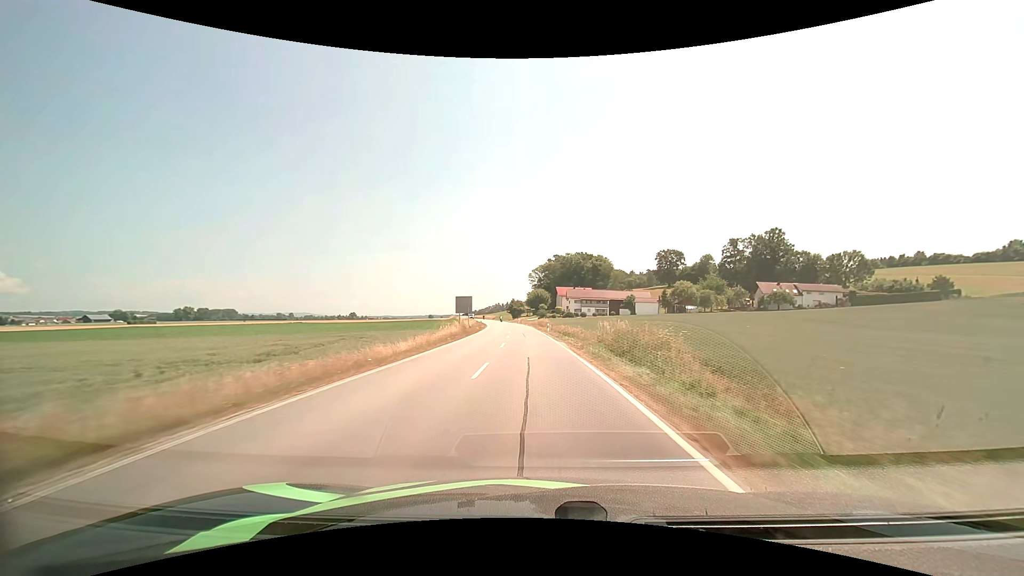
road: secondary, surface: asphalt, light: Day
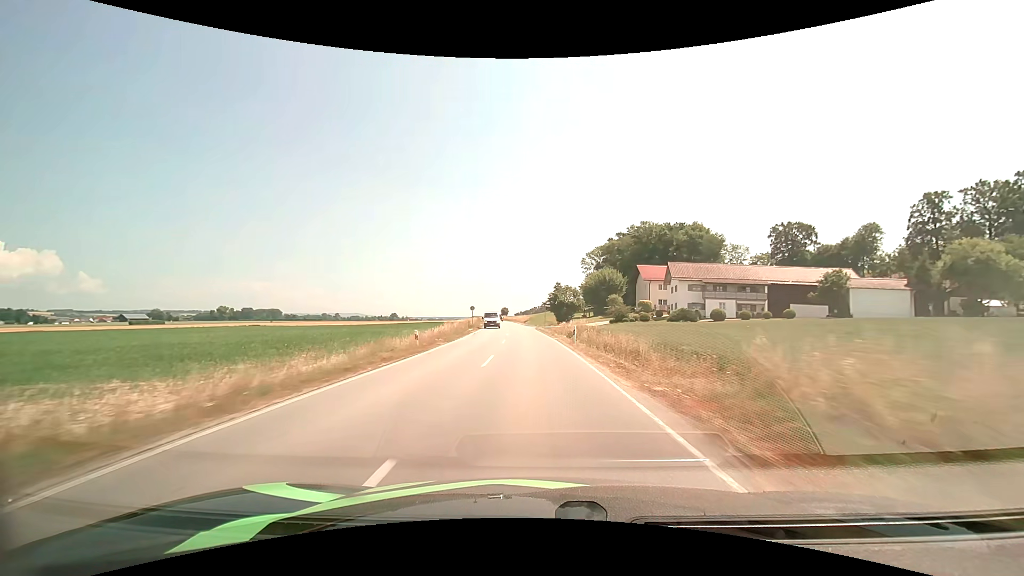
(-3.6, +77.0) m; -5°
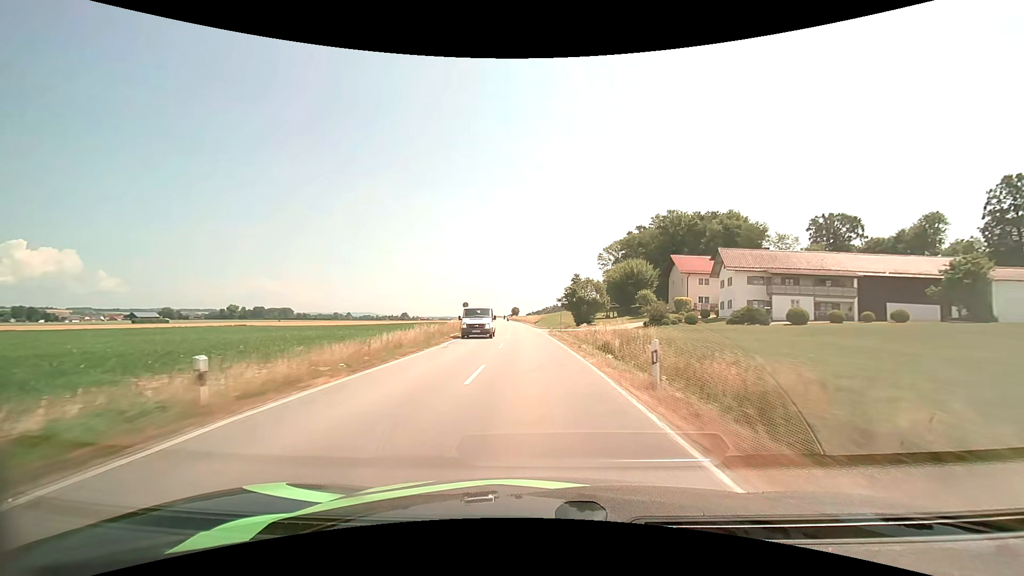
(-0.2, +16.0) m; -1°
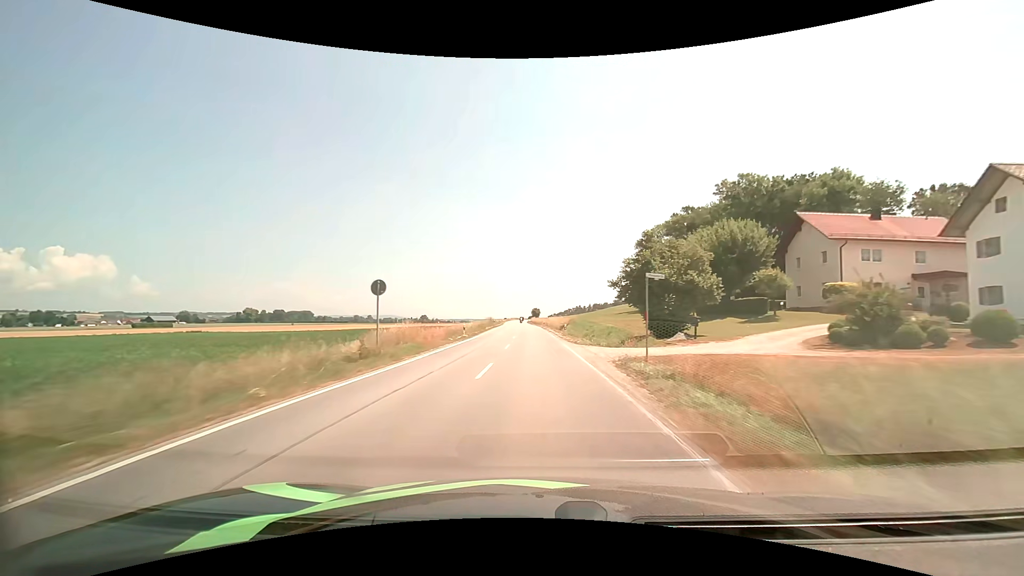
(-0.7, +32.8) m; -3°
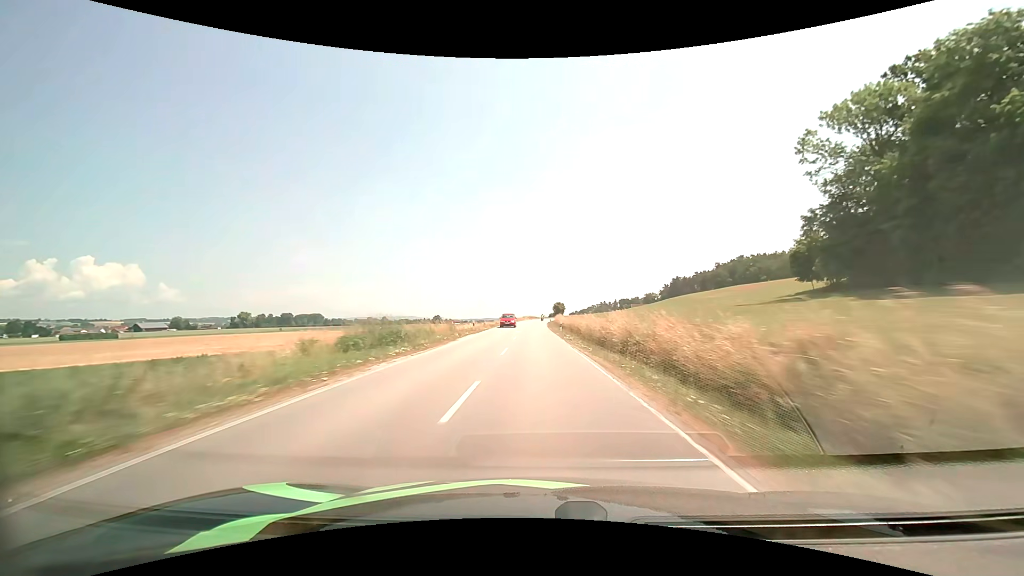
(-2.2, +84.9) m; -2°
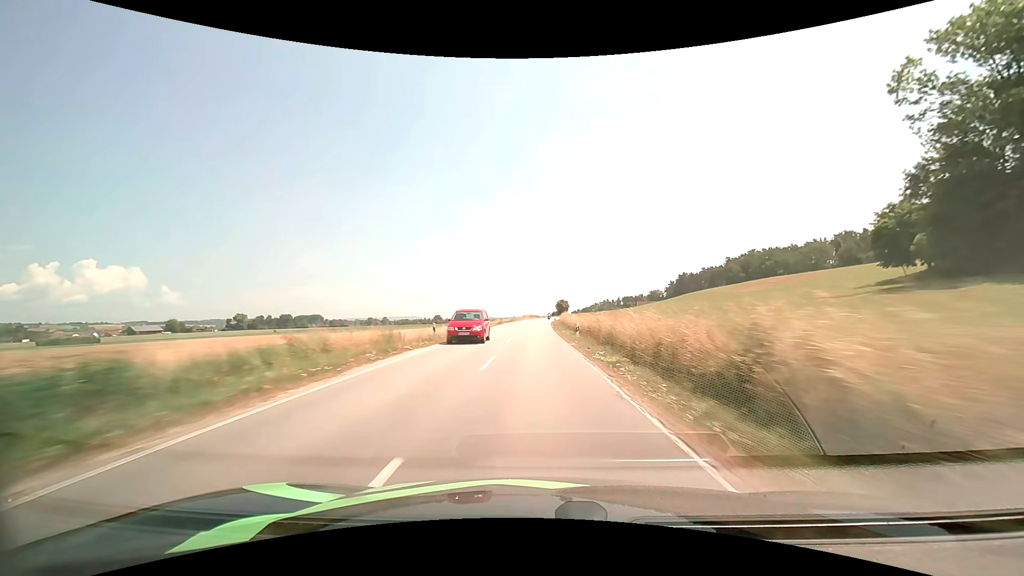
(0.0, +17.1) m; 0°
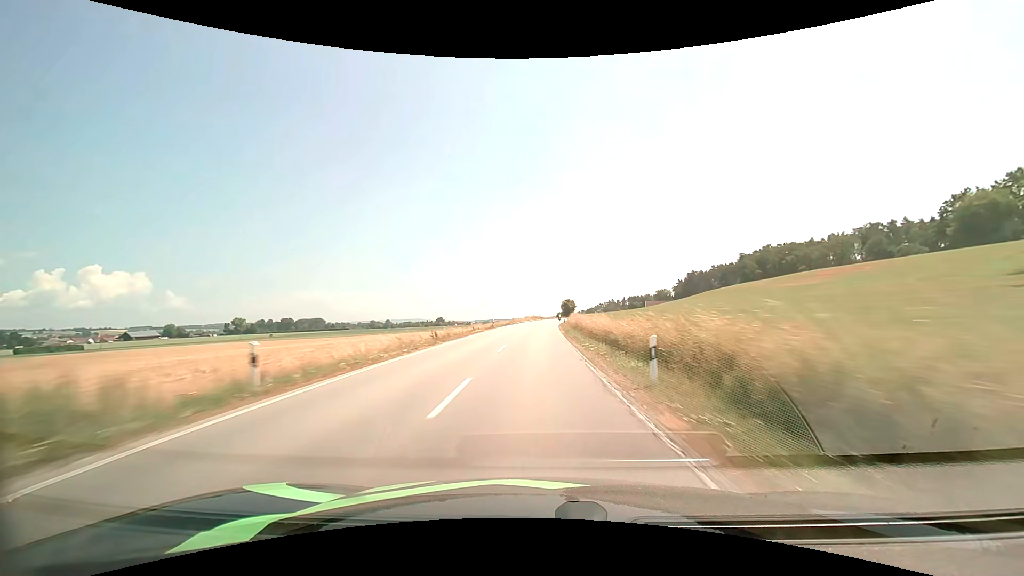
(-0.1, +17.0) m; 0°
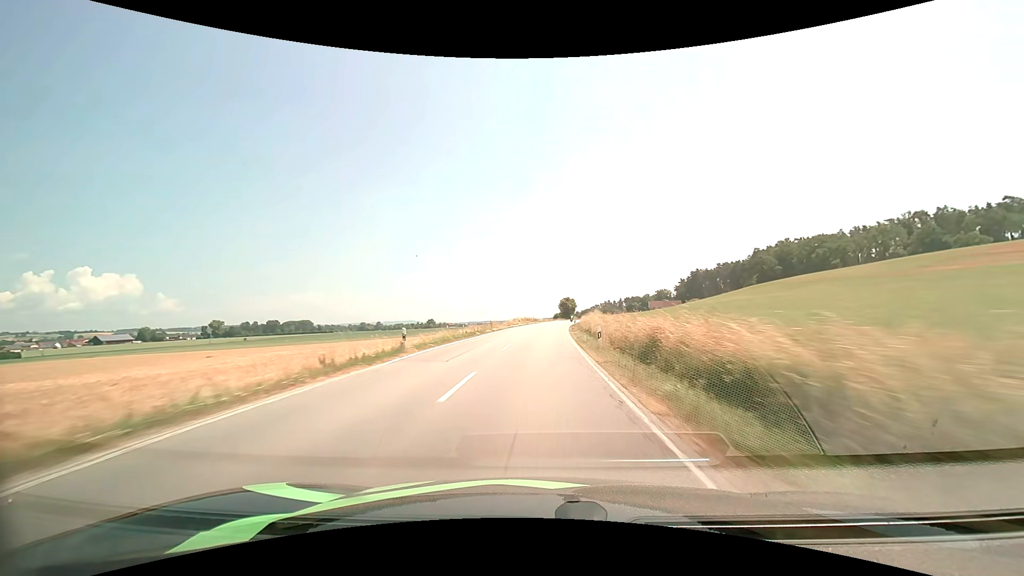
(0.0, +33.3) m; 0°
(0, +10) (0, +20) (0, +30) (+1, +40) (+1, +50) (+2, +60) (+2, +70) (+3, +80) (+4, +90) (+5, +100) m
